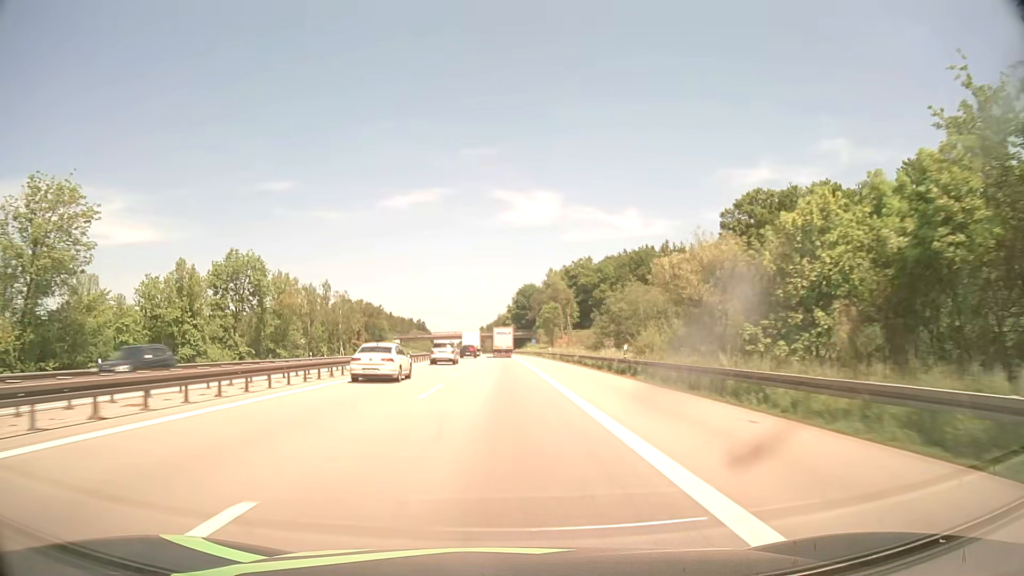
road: motorway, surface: asphalt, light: Day
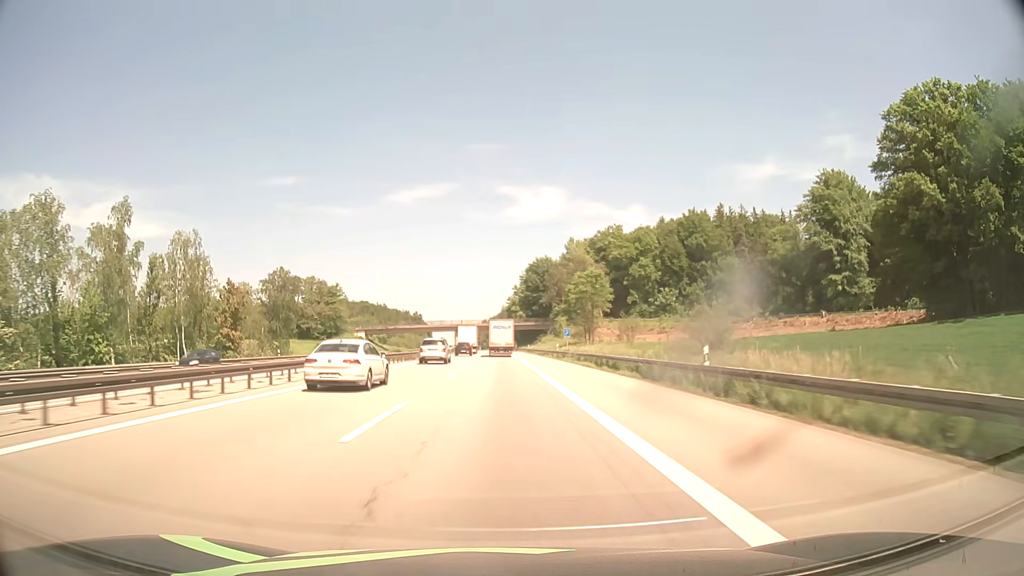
(-0.3, +61.7) m; 0°
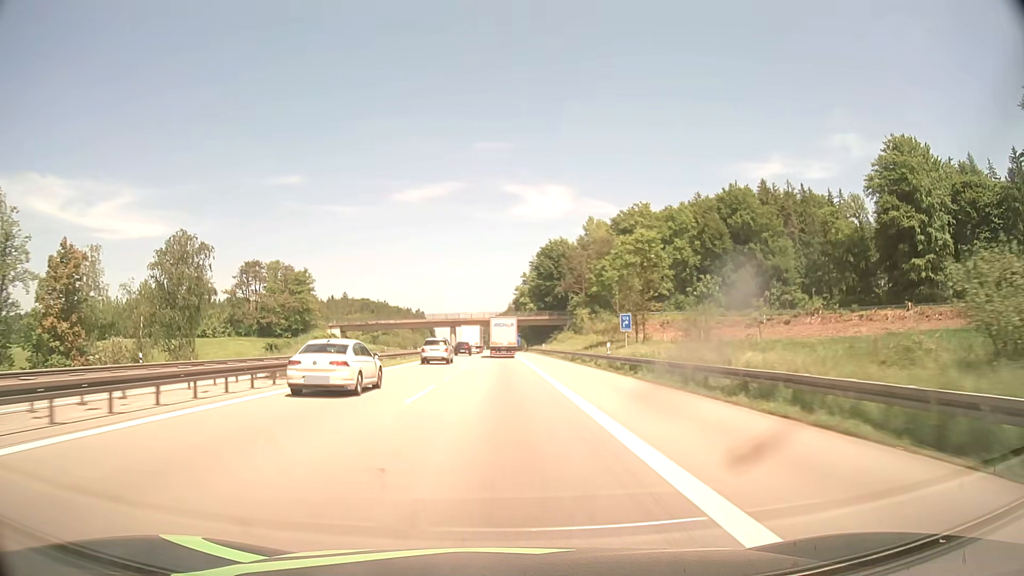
(-0.1, +29.8) m; -1°
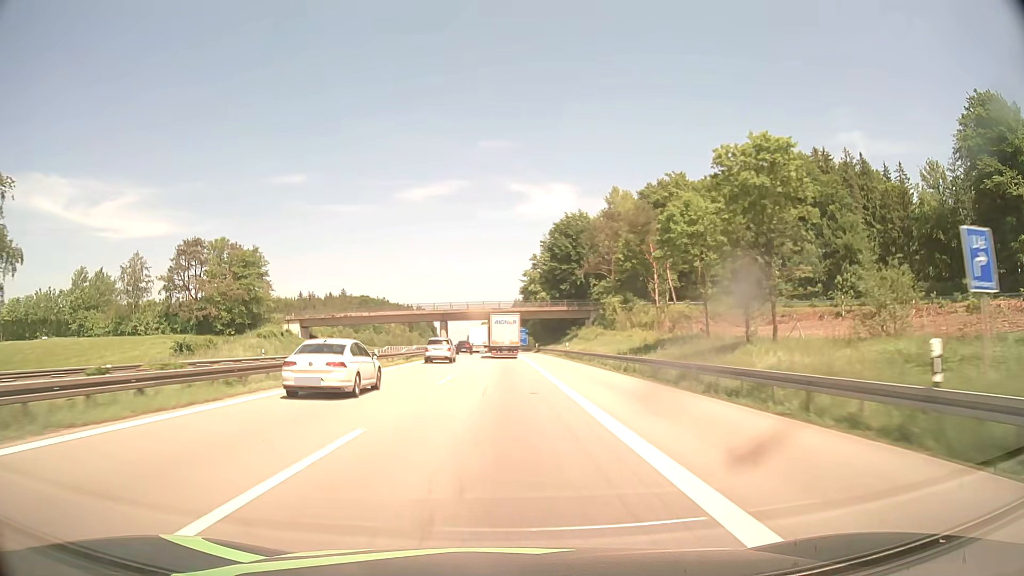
(-0.1, +28.9) m; 0°
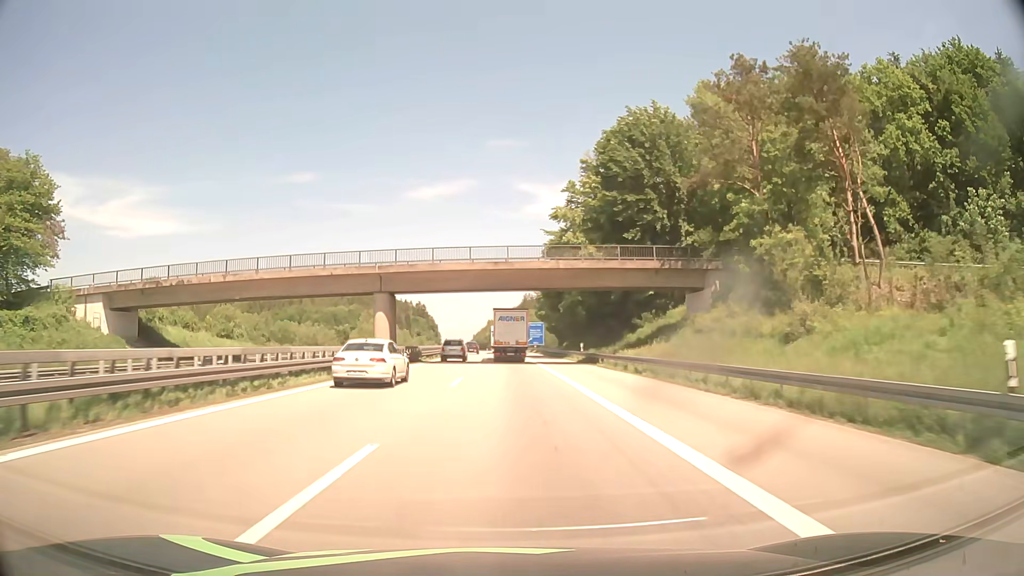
(-0.6, +55.2) m; -1°
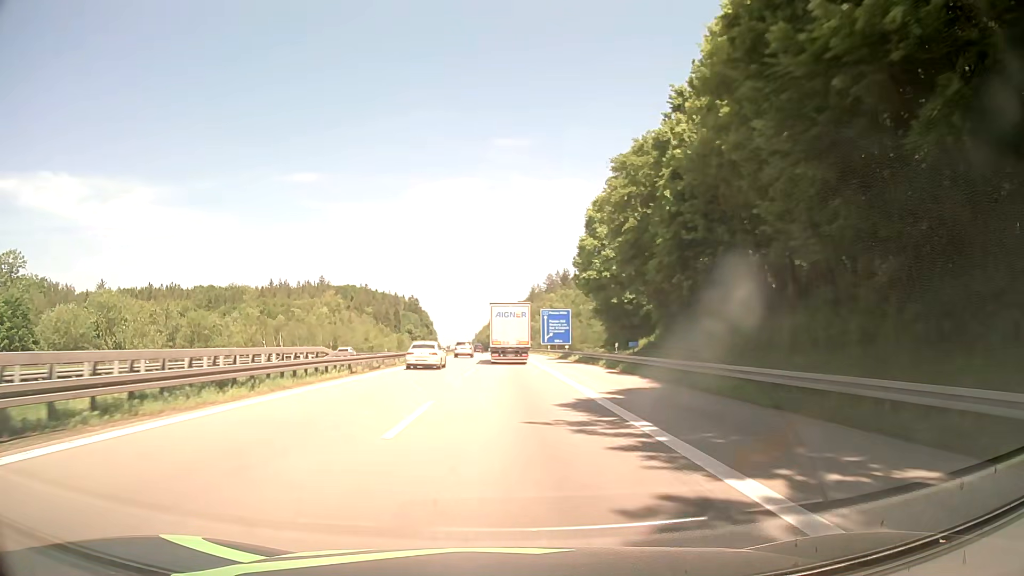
(-0.1, +64.7) m; 0°
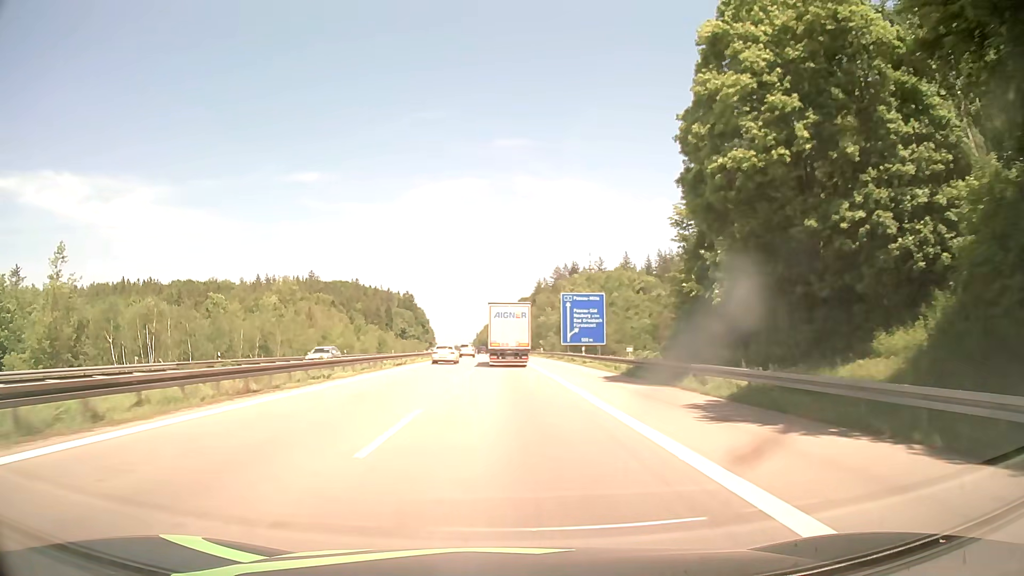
(-0.2, +37.2) m; 0°
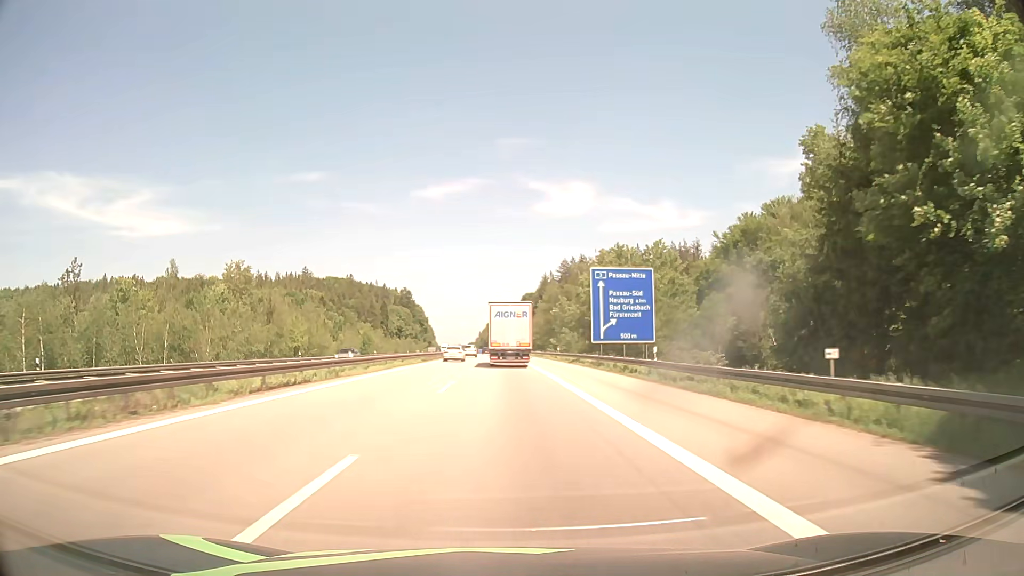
(-0.1, +24.5) m; 0°
(0, +10) (0, +20) (0, +30) (0, +40) (0, +50) (-1, +60) (-1, +70) (-1, +80) (-1, +90) (-1, +100) m
